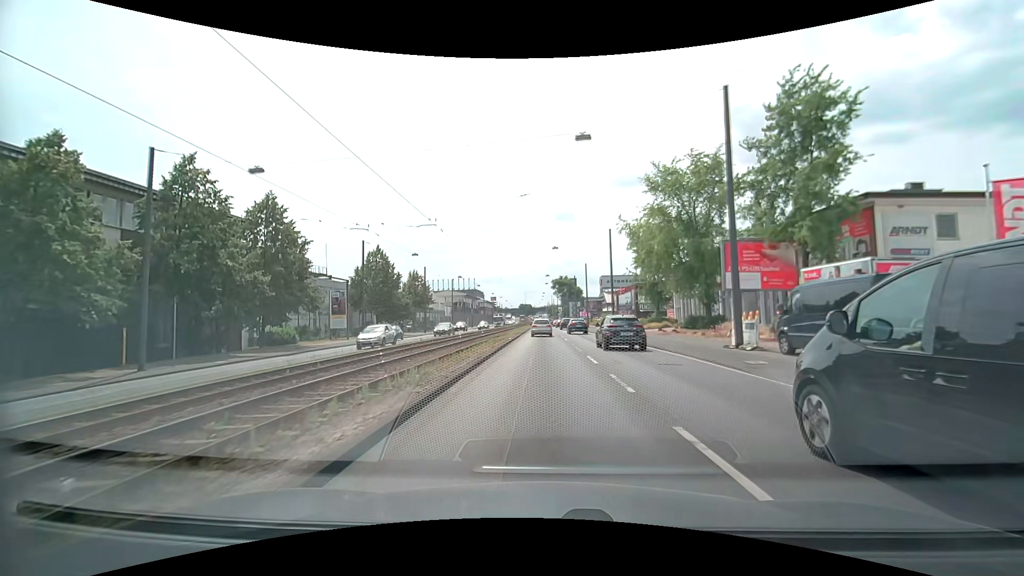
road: primary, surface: asphalt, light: Day
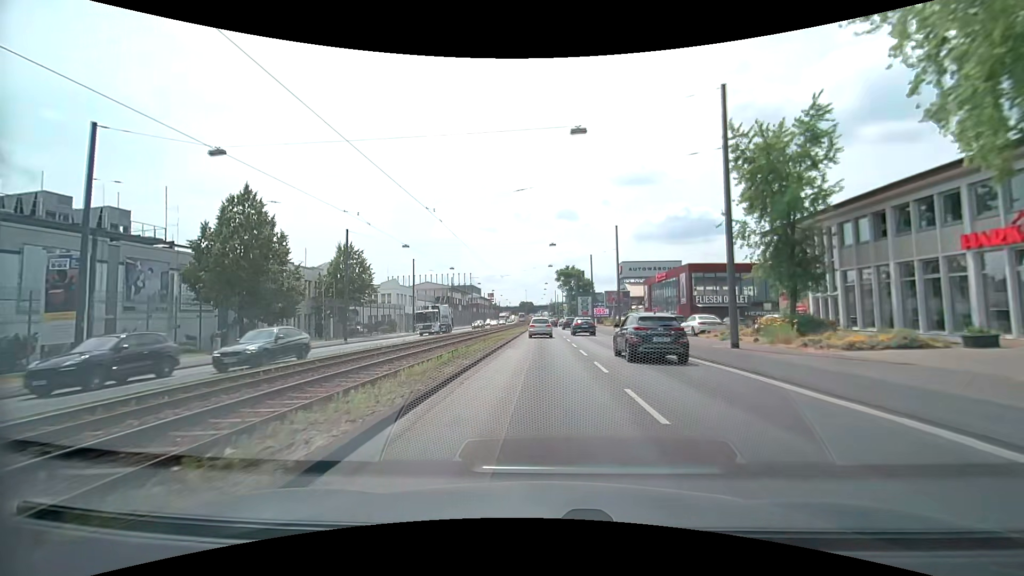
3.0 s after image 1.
(-0.1, +32.8) m; 0°
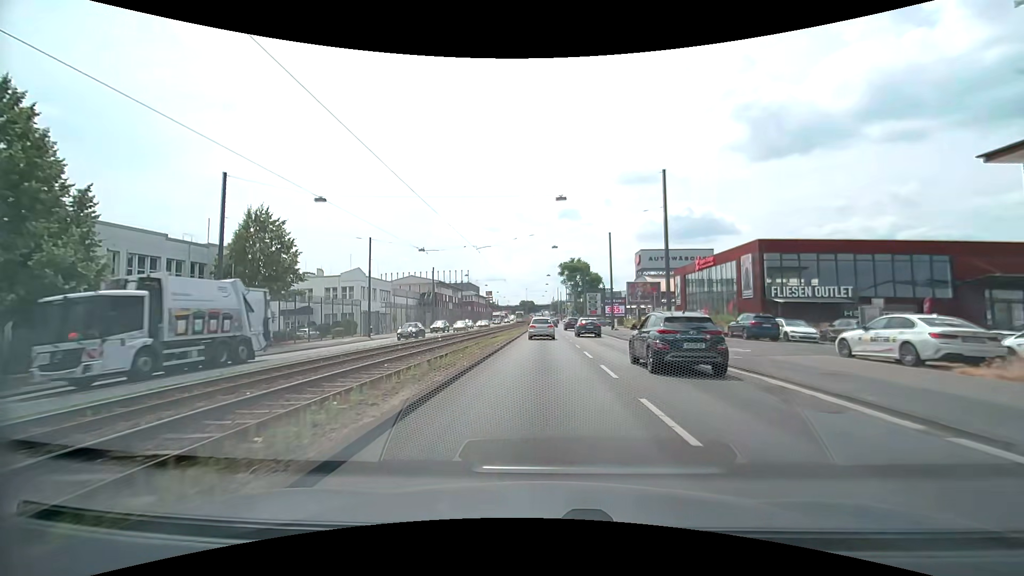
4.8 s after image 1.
(-0.1, +19.0) m; 0°
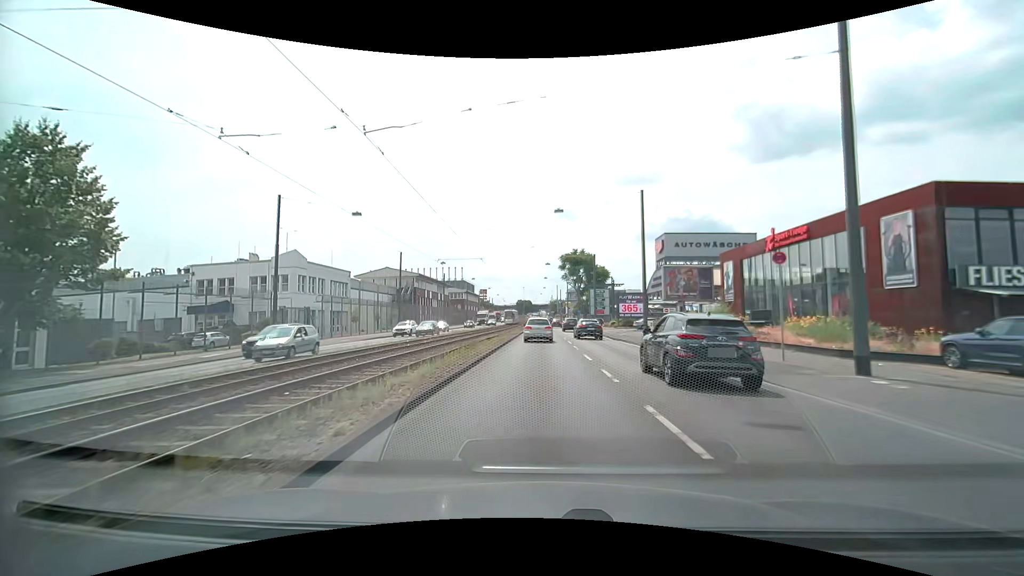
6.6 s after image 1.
(-0.1, +18.5) m; -1°
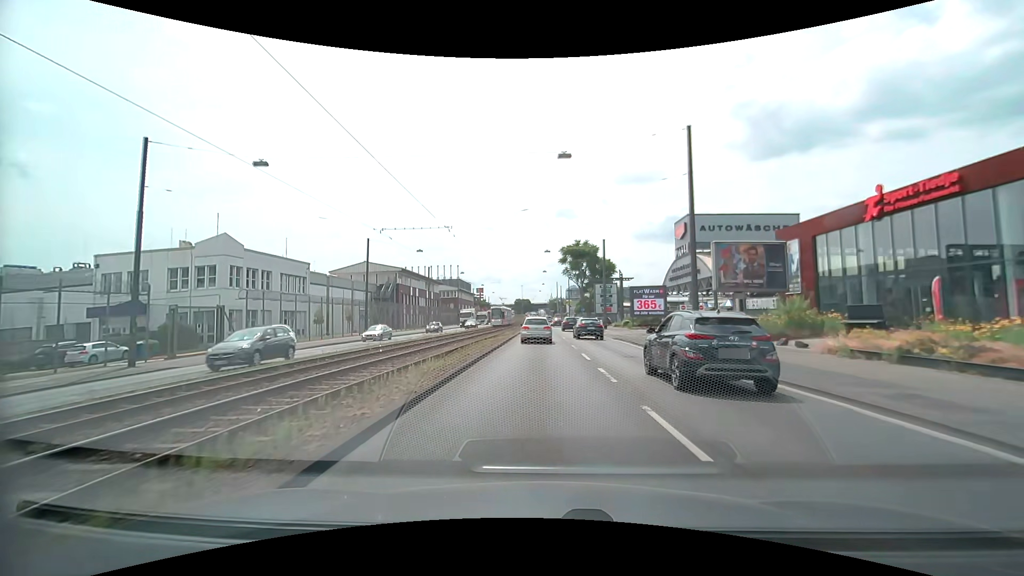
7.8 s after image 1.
(+0.1, +12.1) m; 0°
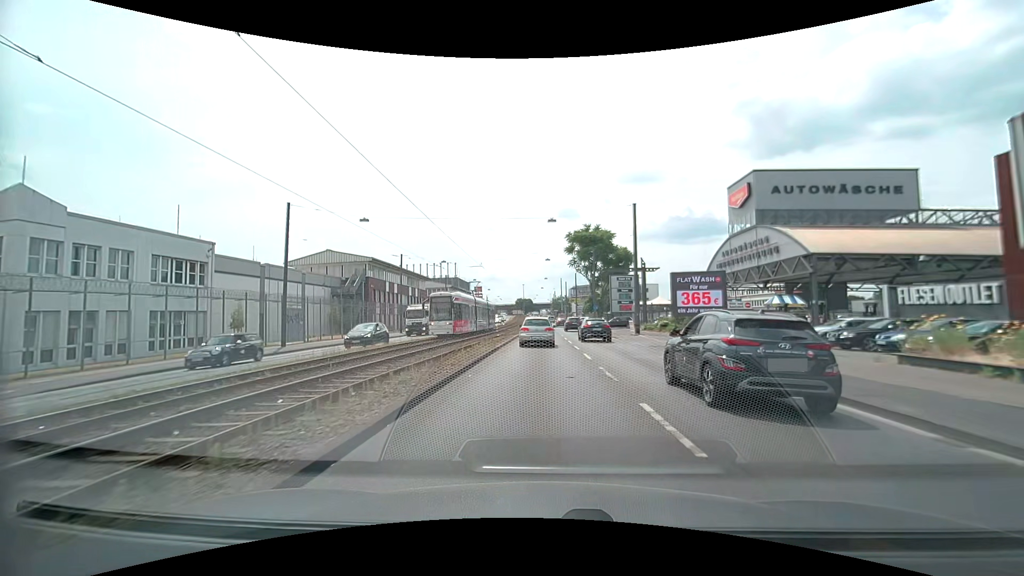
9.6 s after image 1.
(0.0, +17.7) m; 0°
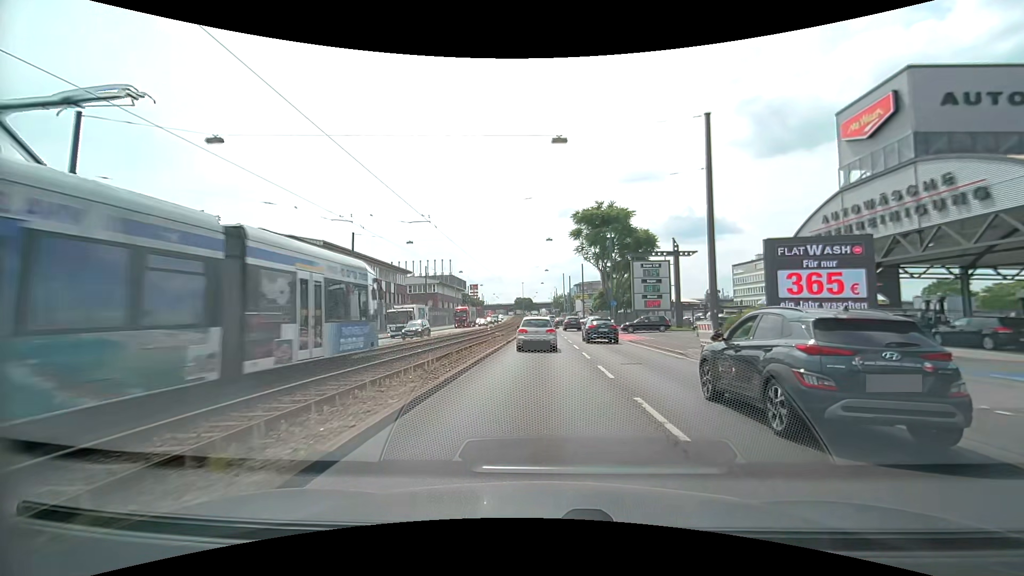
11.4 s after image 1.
(0.0, +17.3) m; 0°
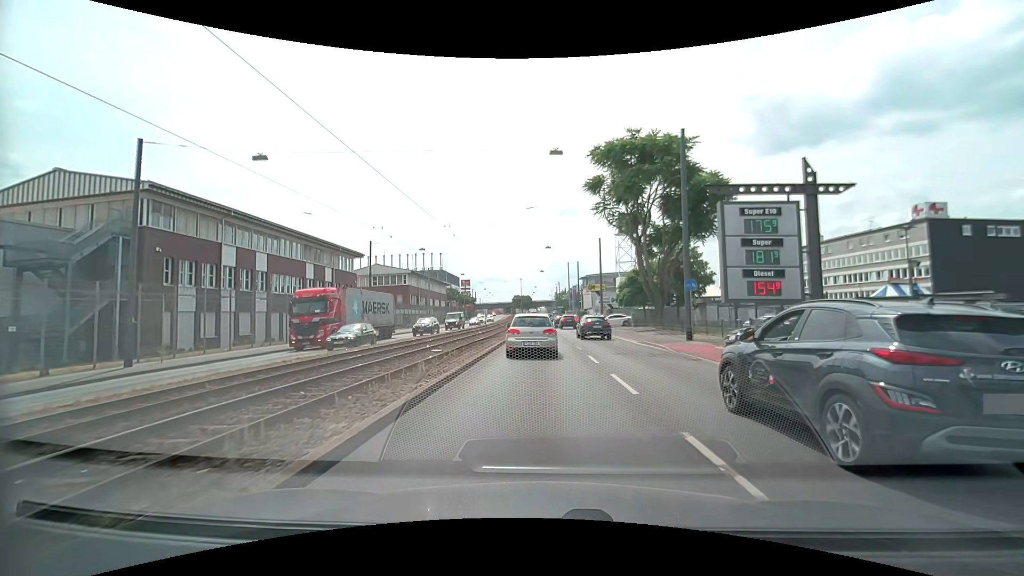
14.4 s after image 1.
(-0.1, +26.7) m; 0°
(0, +10) (0, +20) (0, +30) (0, +40) (0, +50) (0, +60) (-1, +70) (-1, +80) (-1, +90) (-1, +100) m
